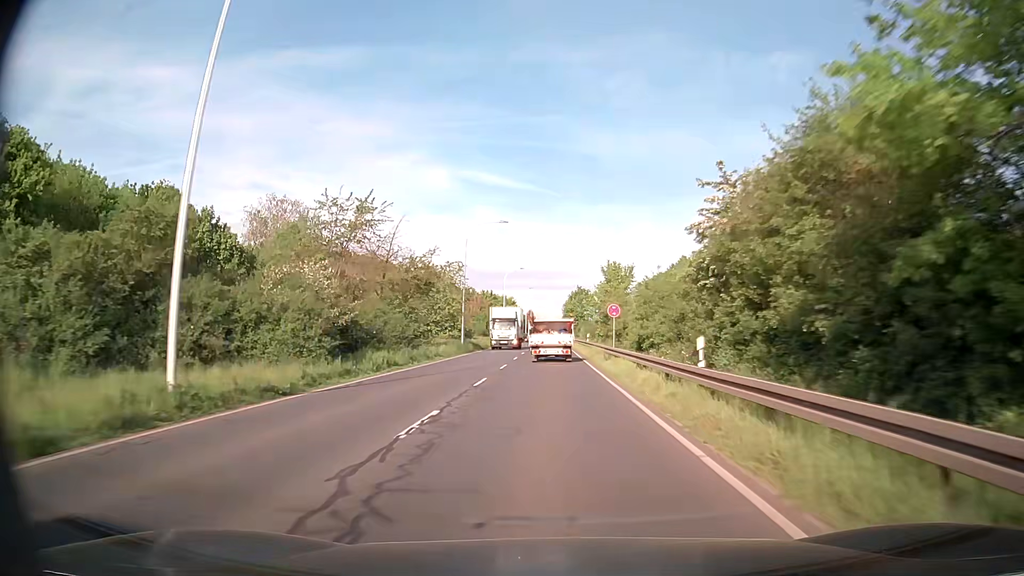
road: secondary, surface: asphalt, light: Day
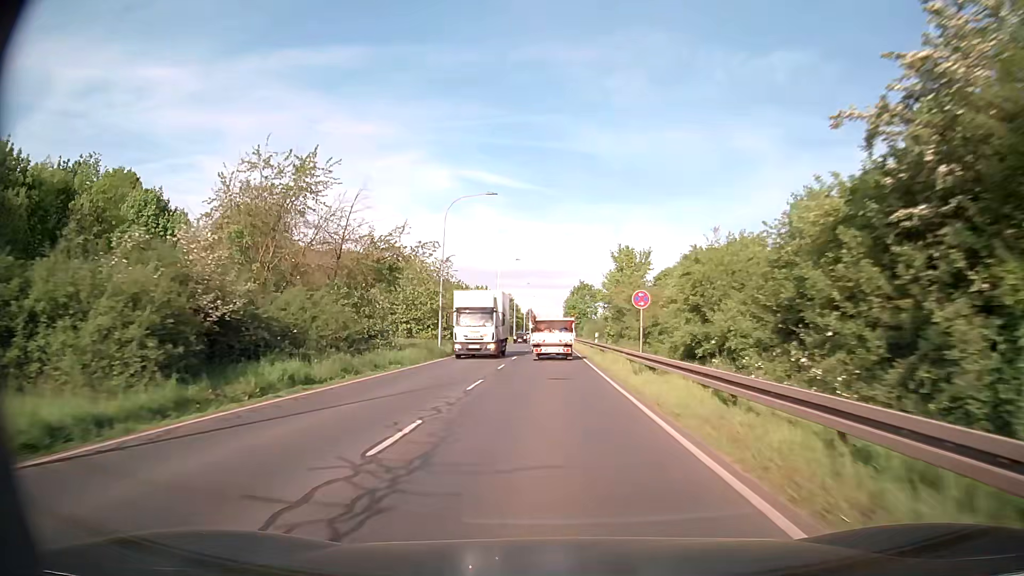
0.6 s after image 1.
(0.0, +10.2) m; 0°
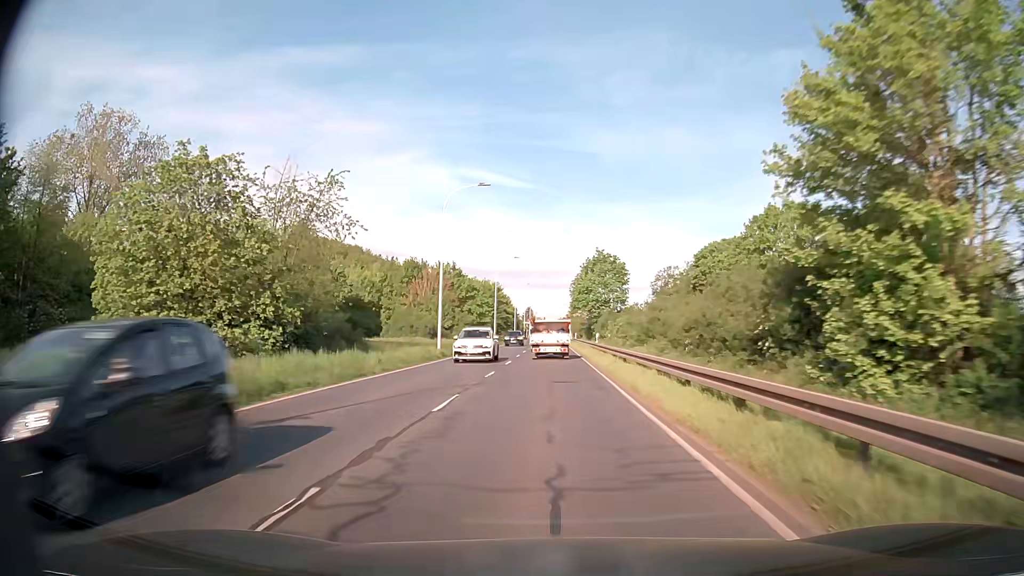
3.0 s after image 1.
(+0.1, +40.8) m; 0°
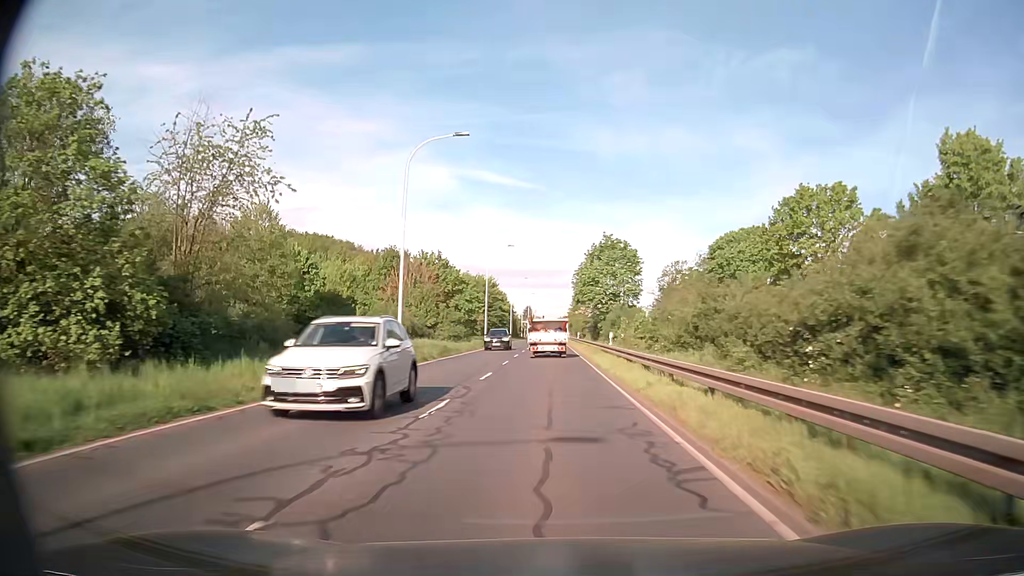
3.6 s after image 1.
(0.0, +10.0) m; 0°
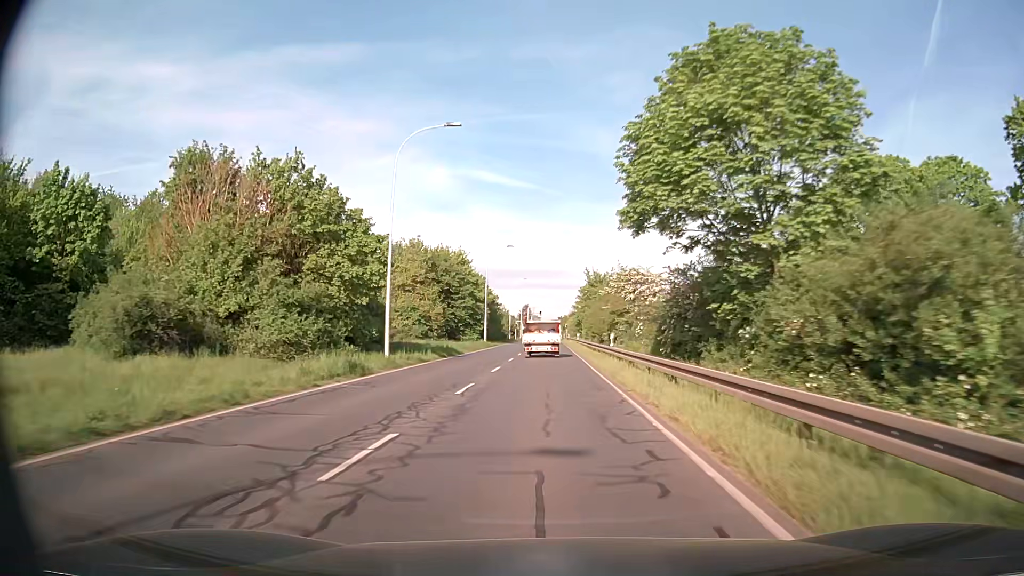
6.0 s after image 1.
(-0.1, +40.7) m; 0°
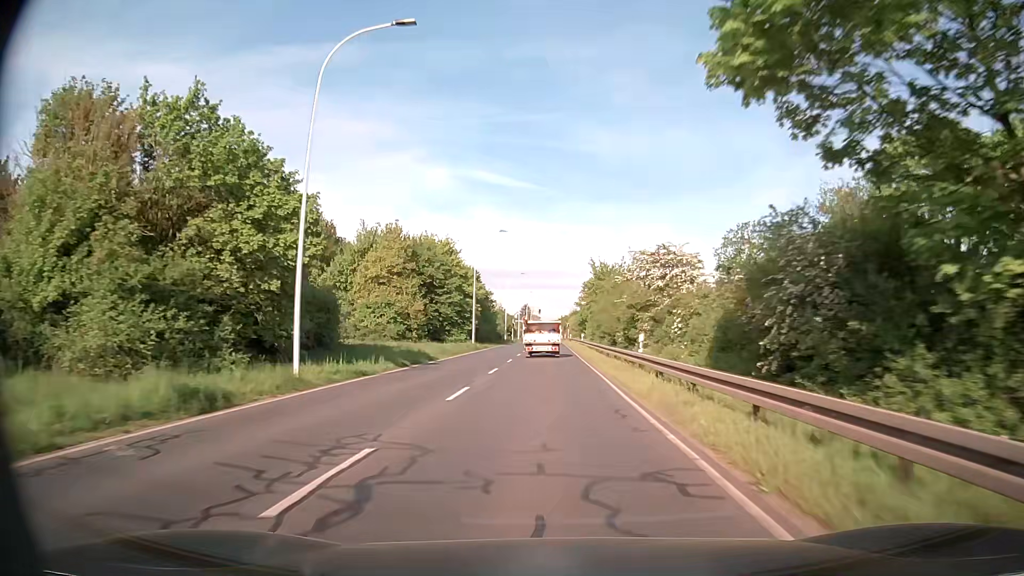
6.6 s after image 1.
(0.0, +10.2) m; 0°
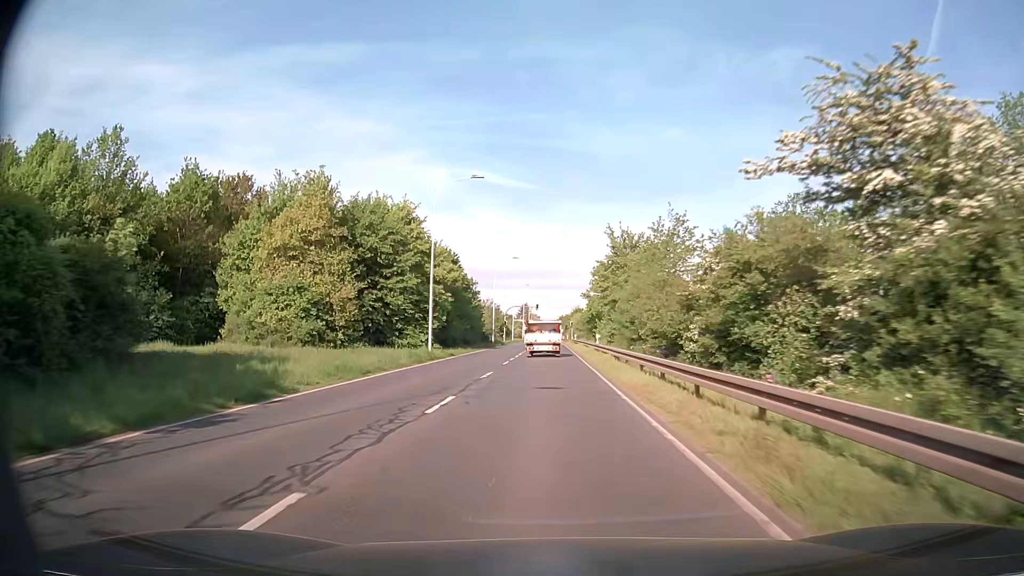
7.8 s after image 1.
(0.0, +20.3) m; 0°
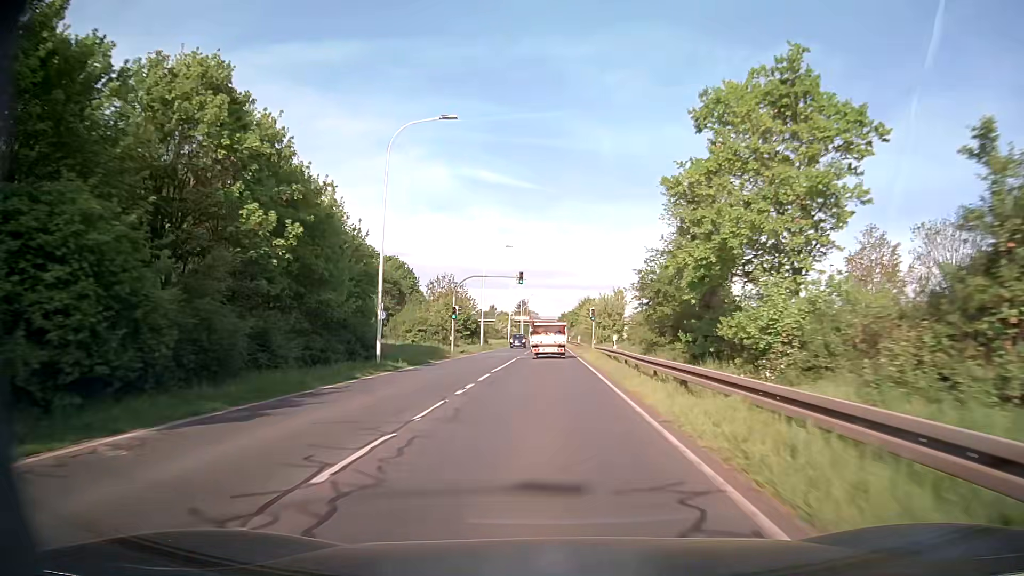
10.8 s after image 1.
(-0.2, +50.8) m; -1°
(0, +10) (0, +20) (0, +30) (0, +40) (0, +50) (0, +60) (0, +70) (0, +80) (+1, +90) (+1, +100) m
